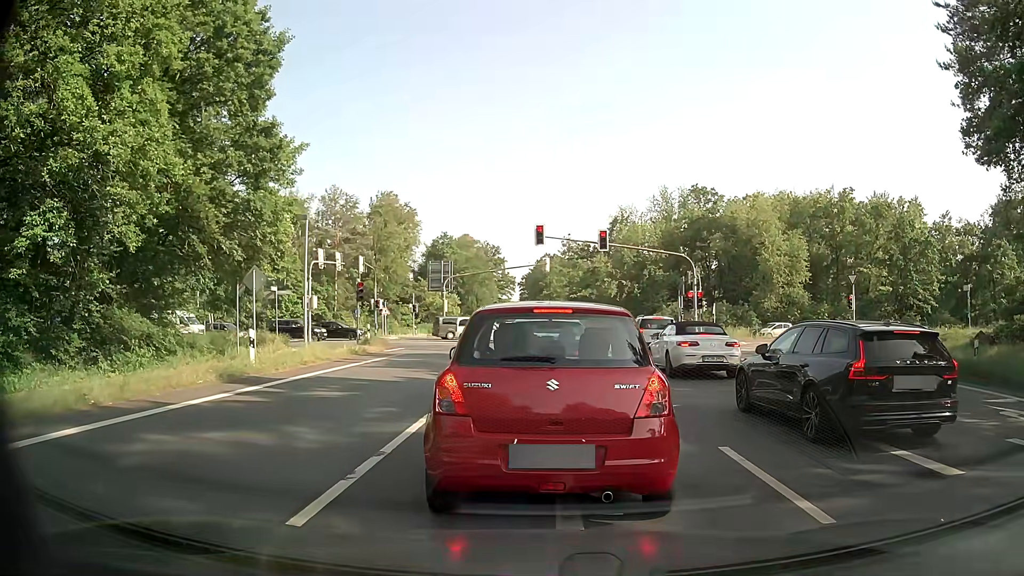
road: primary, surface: asphalt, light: Day
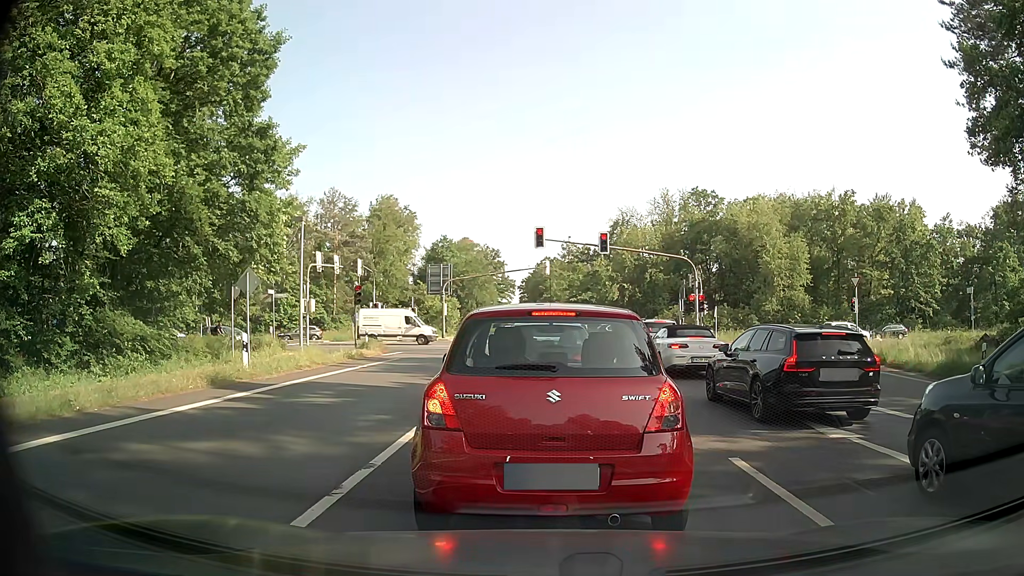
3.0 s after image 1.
(0.0, +0.5) m; 0°
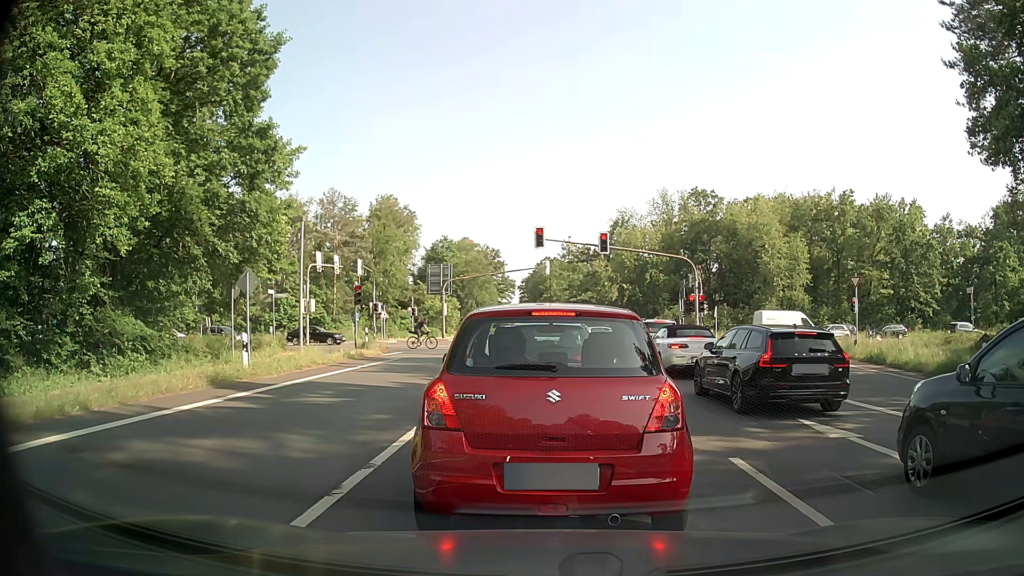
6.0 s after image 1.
(0.0, 0.0) m; 0°
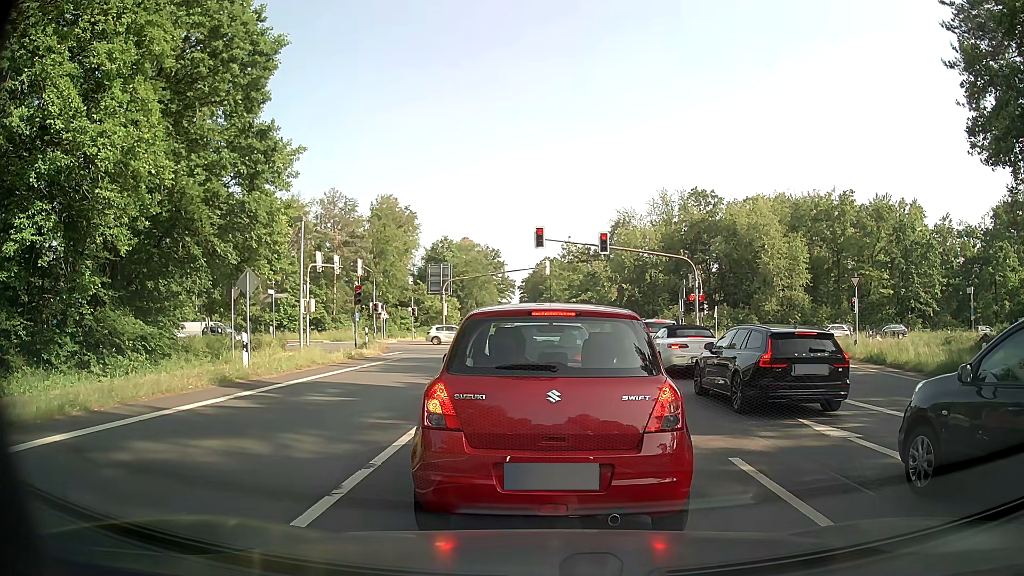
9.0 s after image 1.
(0.0, 0.0) m; 0°
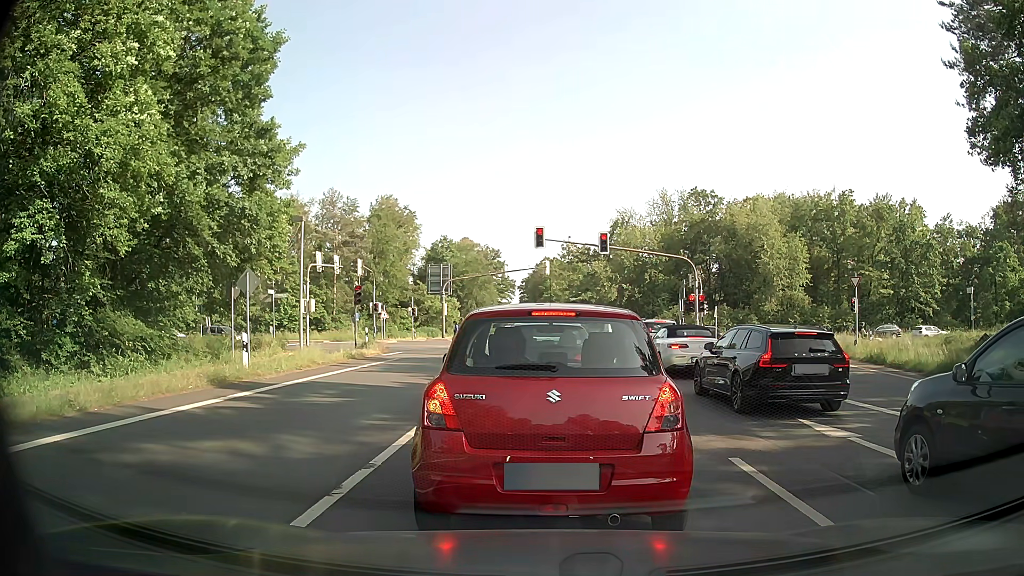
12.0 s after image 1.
(0.0, 0.0) m; 0°
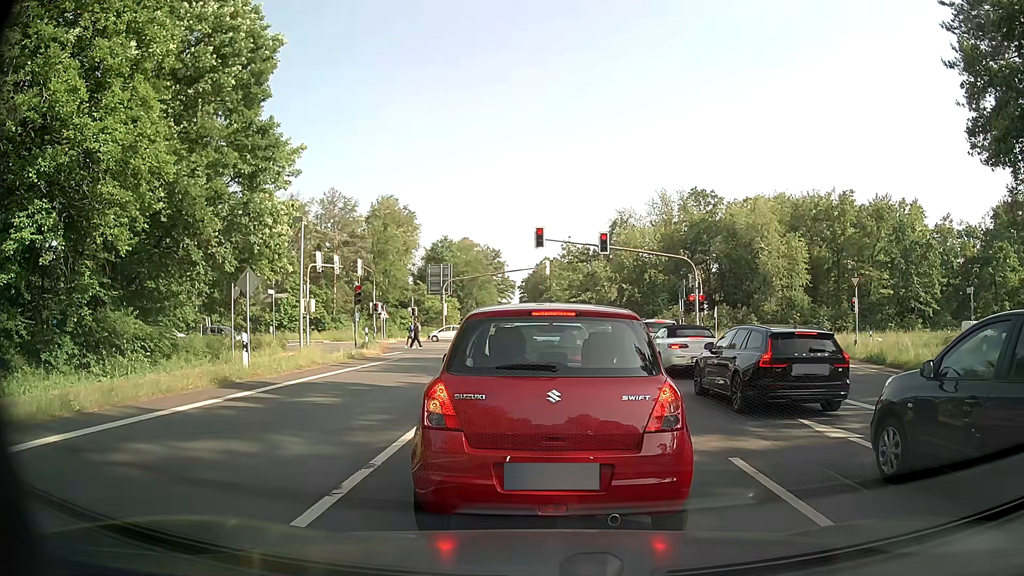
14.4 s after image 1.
(0.0, 0.0) m; 0°
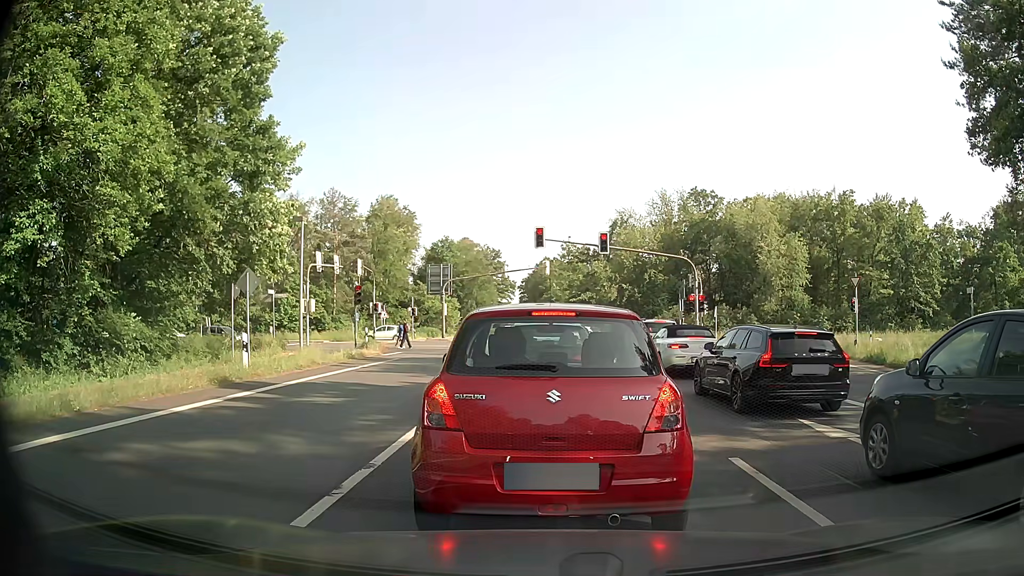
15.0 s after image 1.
(0.0, 0.0) m; 0°
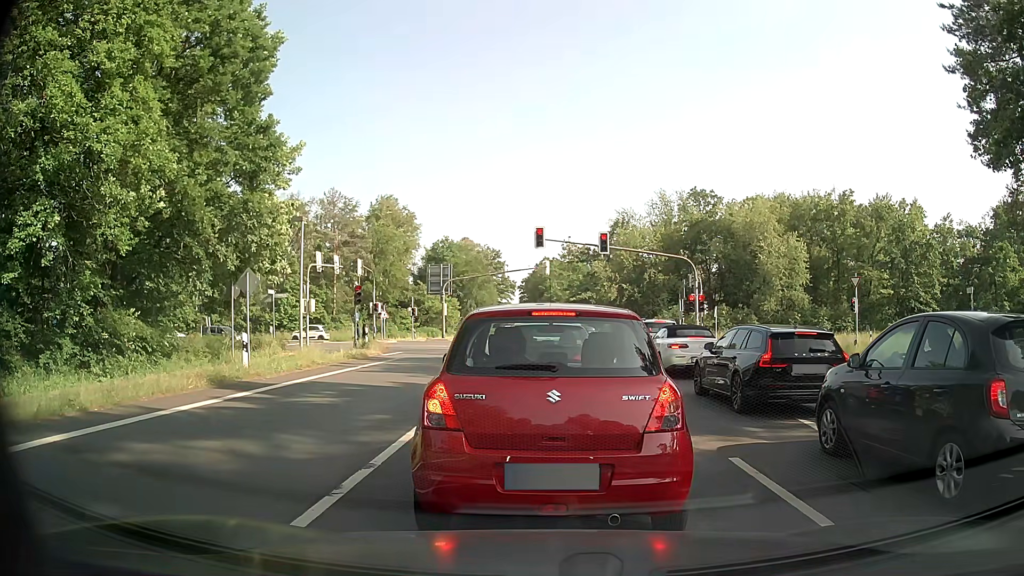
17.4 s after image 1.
(0.0, 0.0) m; 0°
